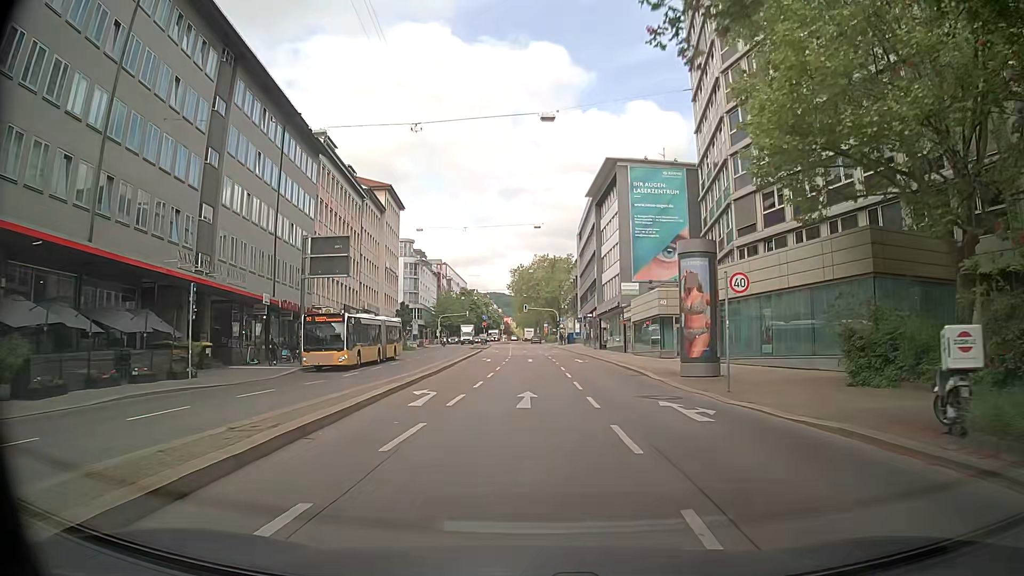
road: secondary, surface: asphalt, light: Day
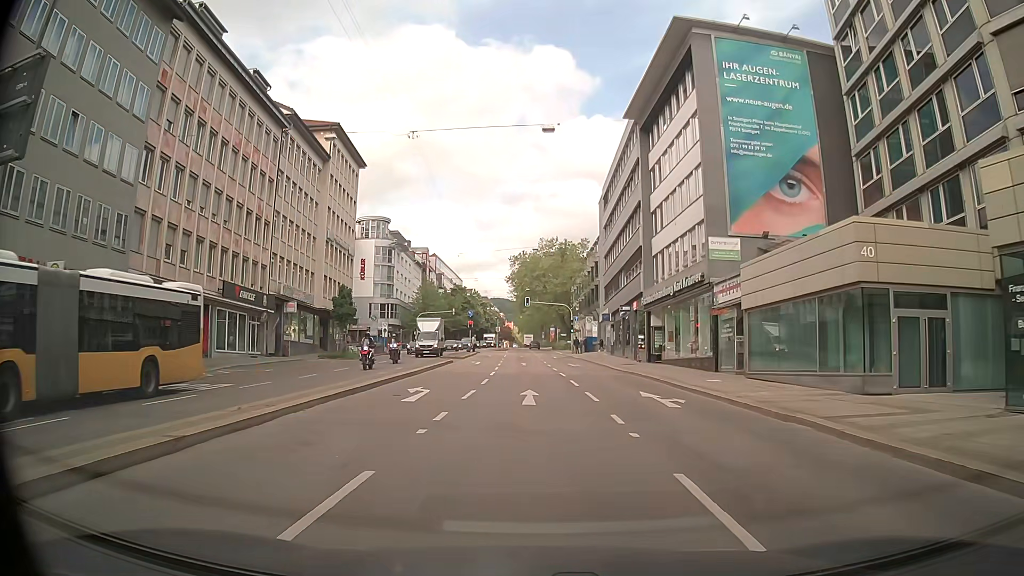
(+0.2, +28.1) m; 0°
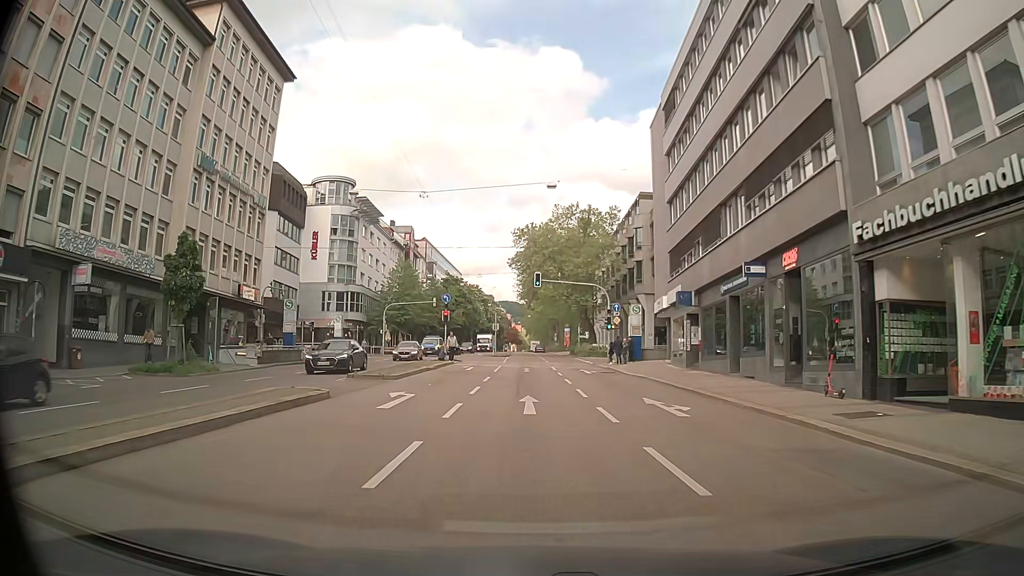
(0.0, +28.2) m; -2°
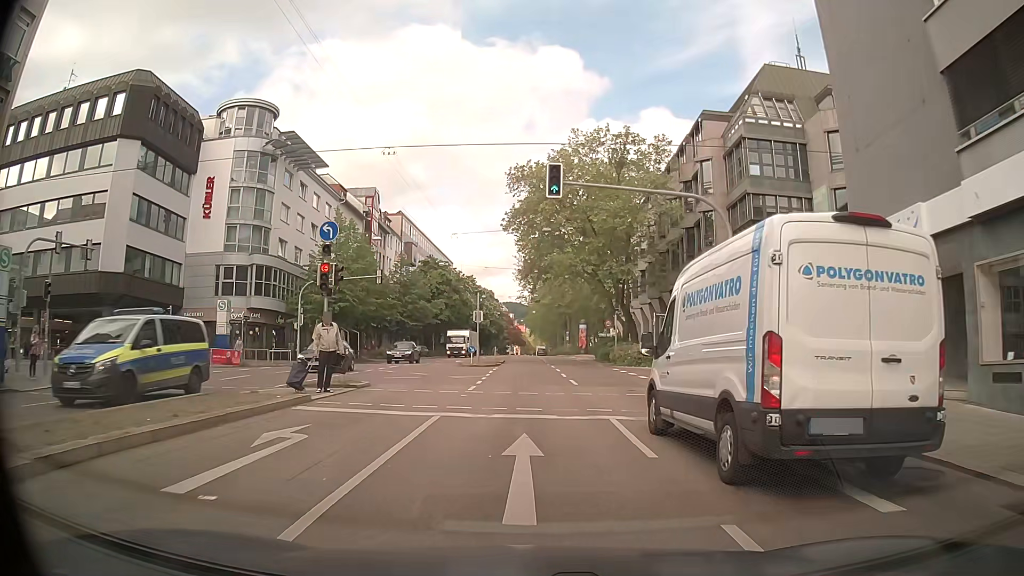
(+0.7, +28.4) m; +2°
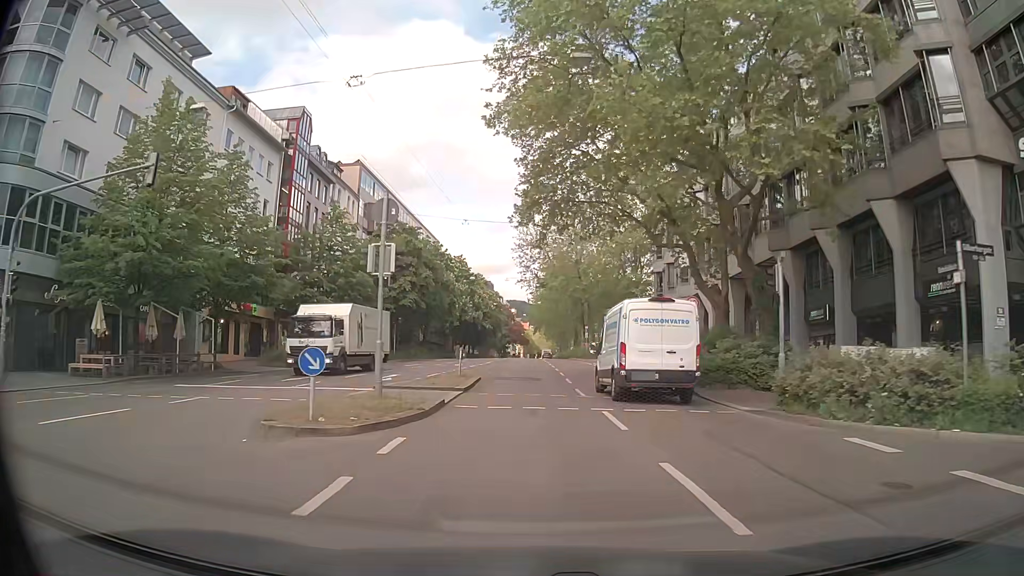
(-0.1, +28.8) m; -1°
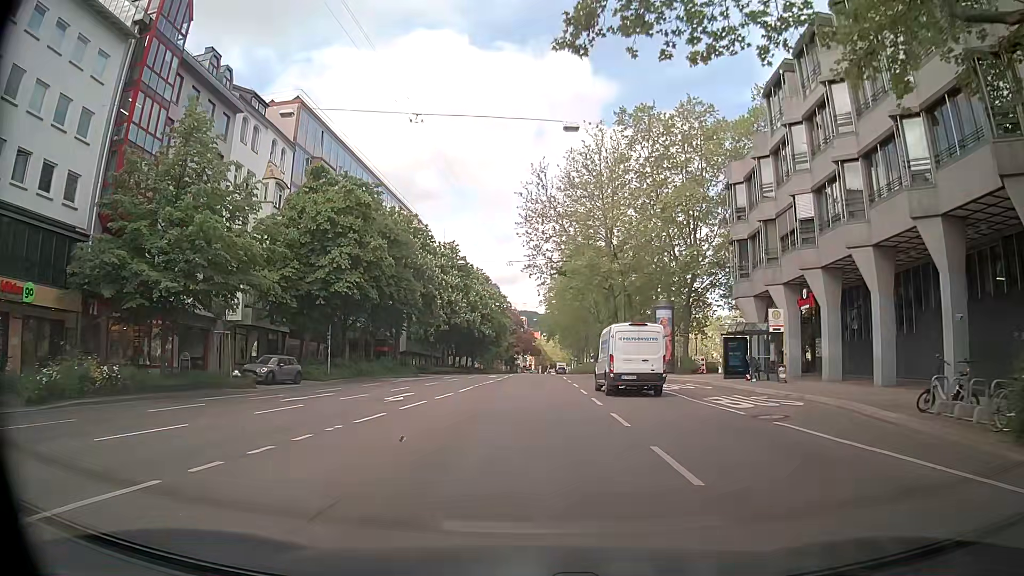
(-0.2, +24.1) m; -2°
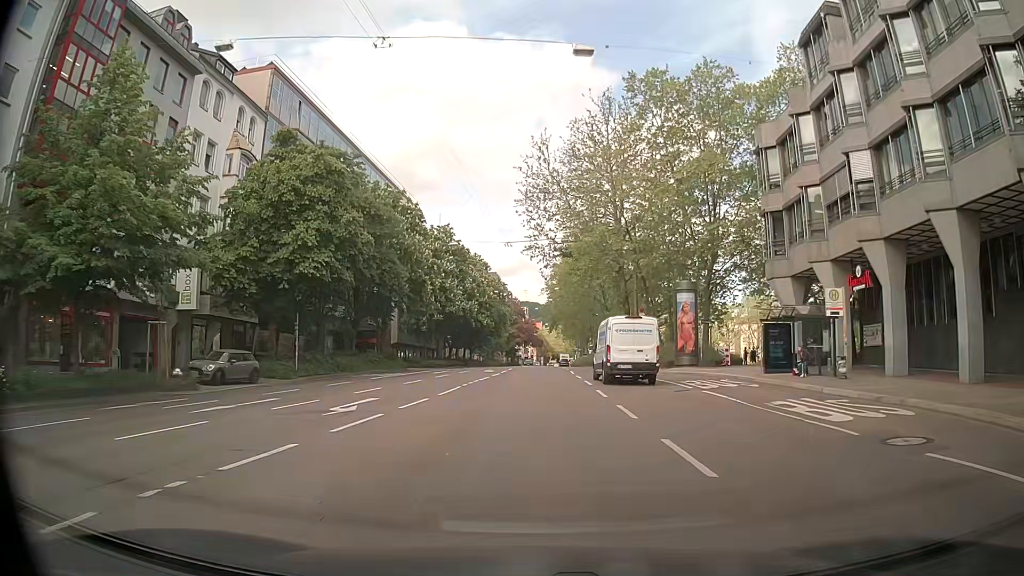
(+0.1, +6.1) m; 0°
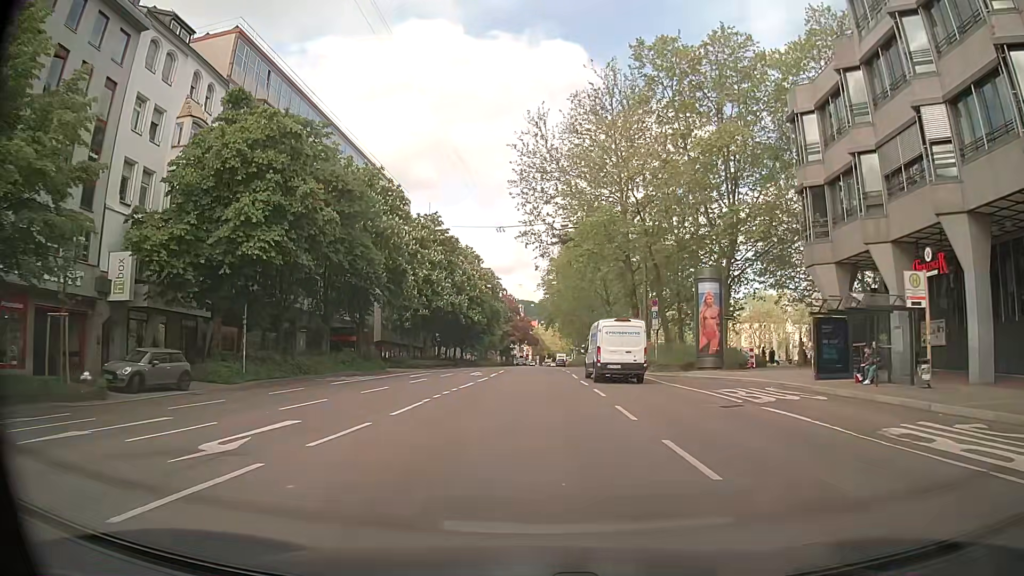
(0.0, +6.2) m; 0°
(0, +10) (0, +20) (0, +30) (+1, +40) (+1, +50) (+1, +60) (+1, +70) (+2, +80) (+2, +90) (+2, +100) m
